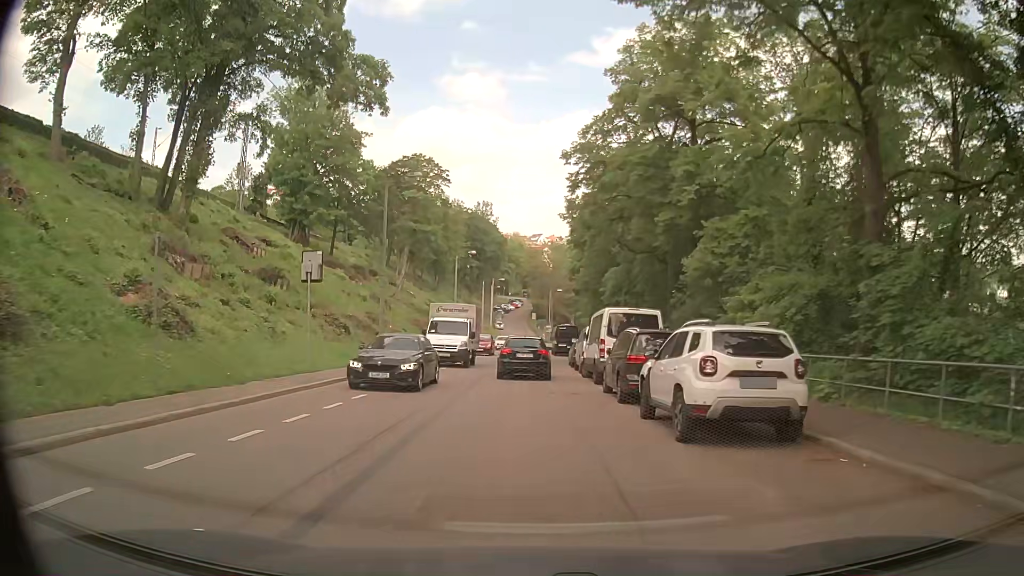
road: secondary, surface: asphalt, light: Day
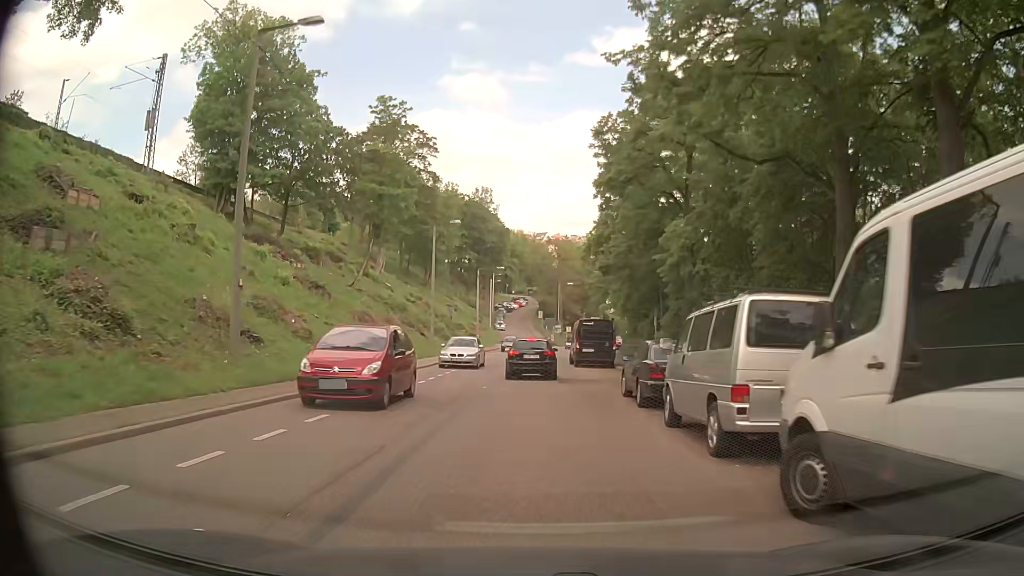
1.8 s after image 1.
(-0.1, +19.7) m; -1°
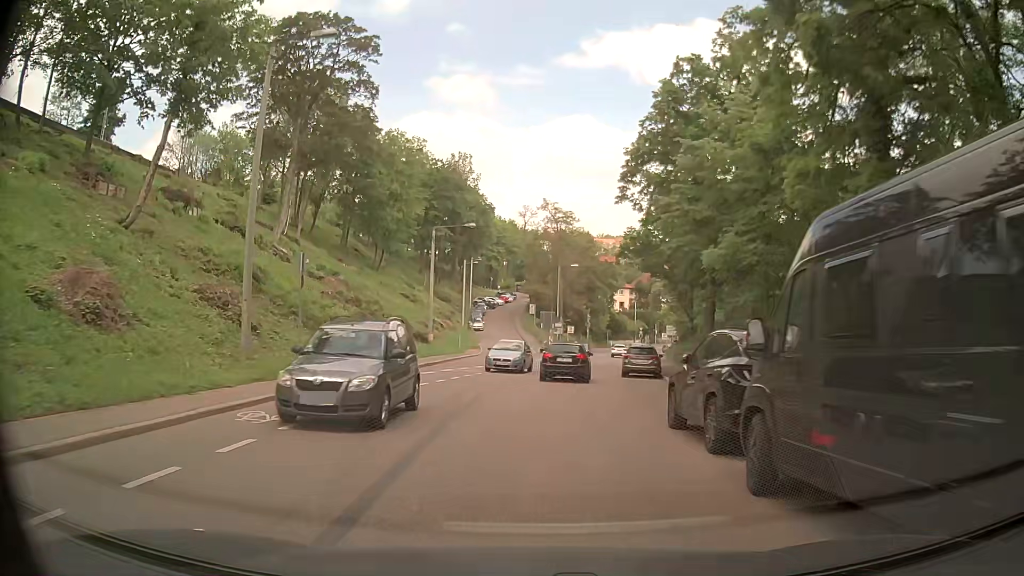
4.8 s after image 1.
(+0.4, +33.2) m; +2°
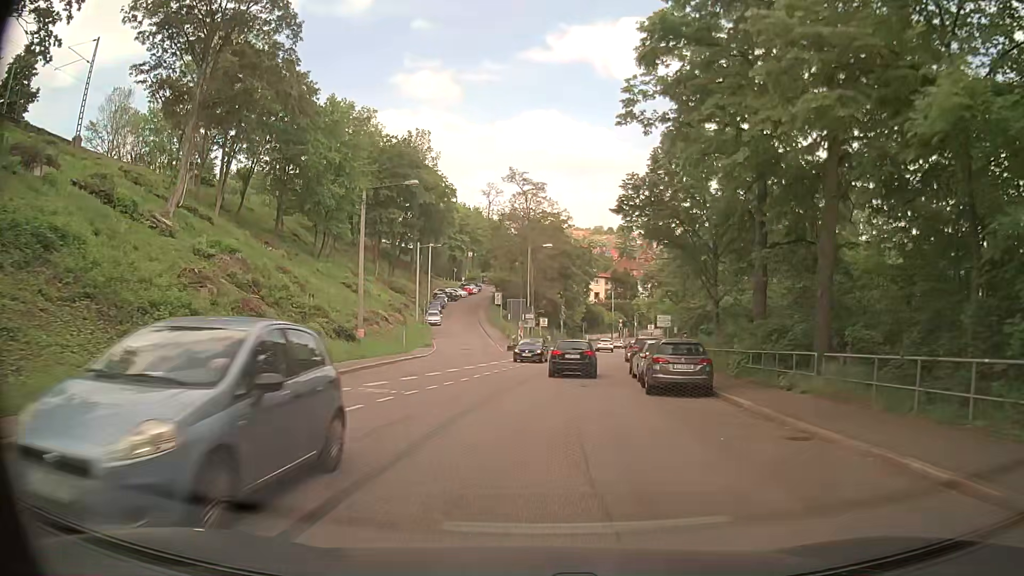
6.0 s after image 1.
(+0.2, +13.2) m; +4°
